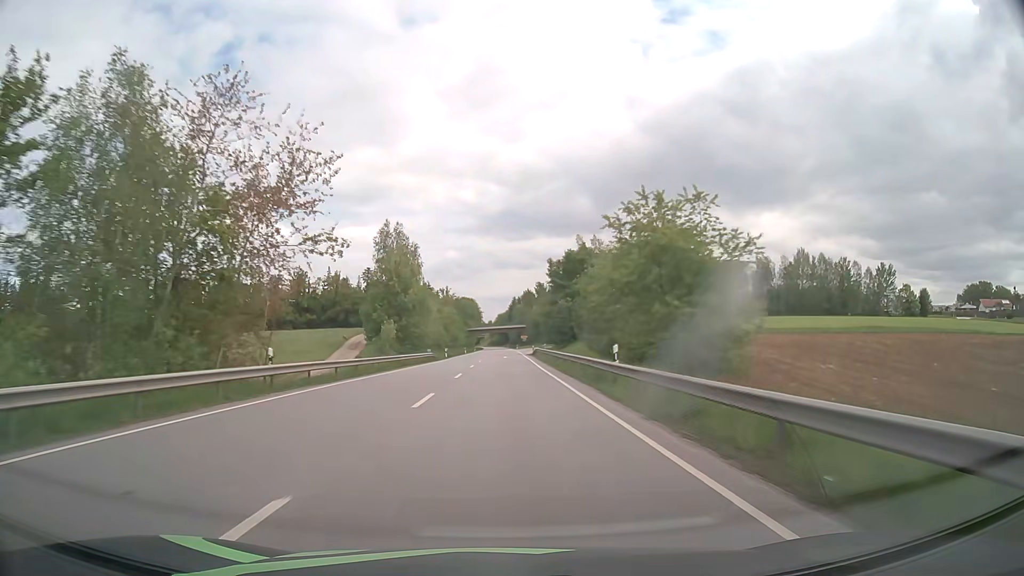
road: primary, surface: asphalt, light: Day
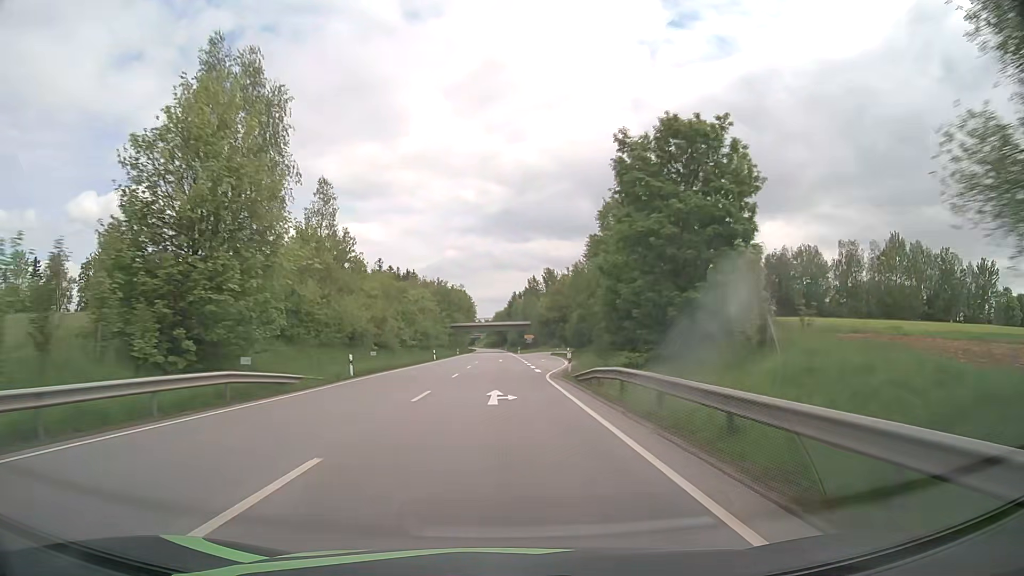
(0.0, +47.1) m; 0°
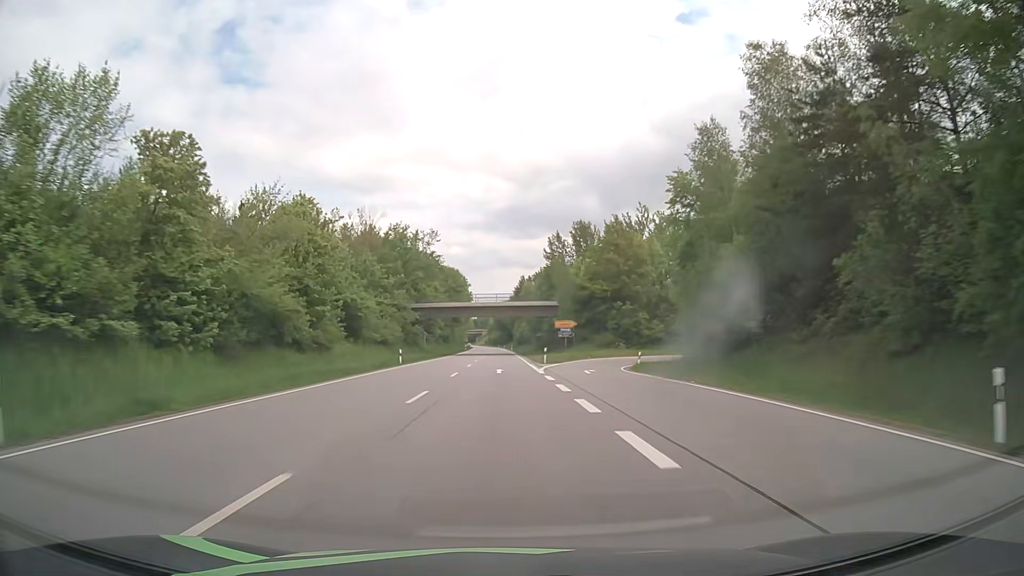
(-0.2, +62.7) m; 0°
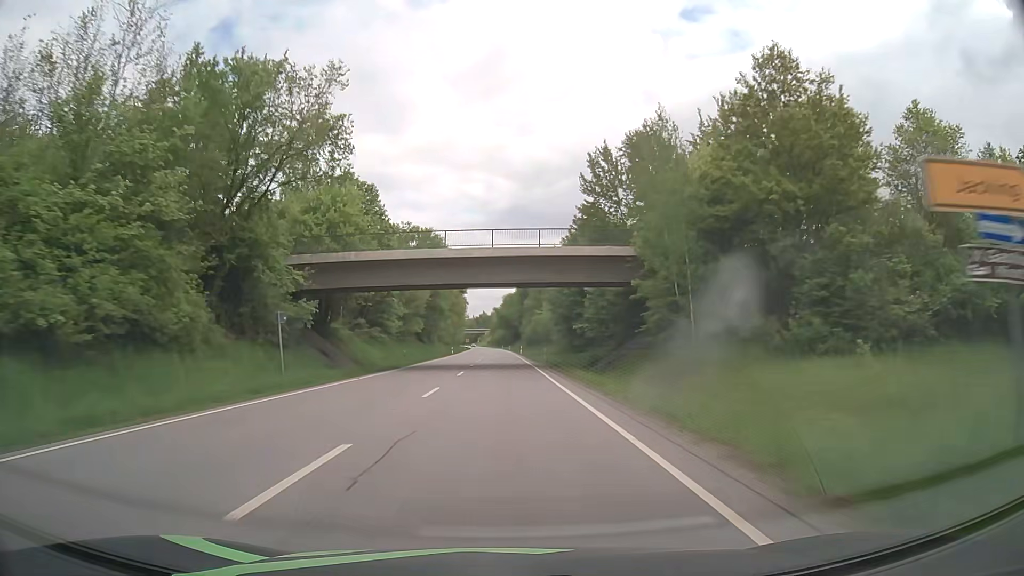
(-0.1, +47.3) m; 0°
(0, +10) (0, +20) (0, +30) (0, +40) (0, +50) (0, +60) (0, +70) (0, +80) (0, +90) (0, +100) m
